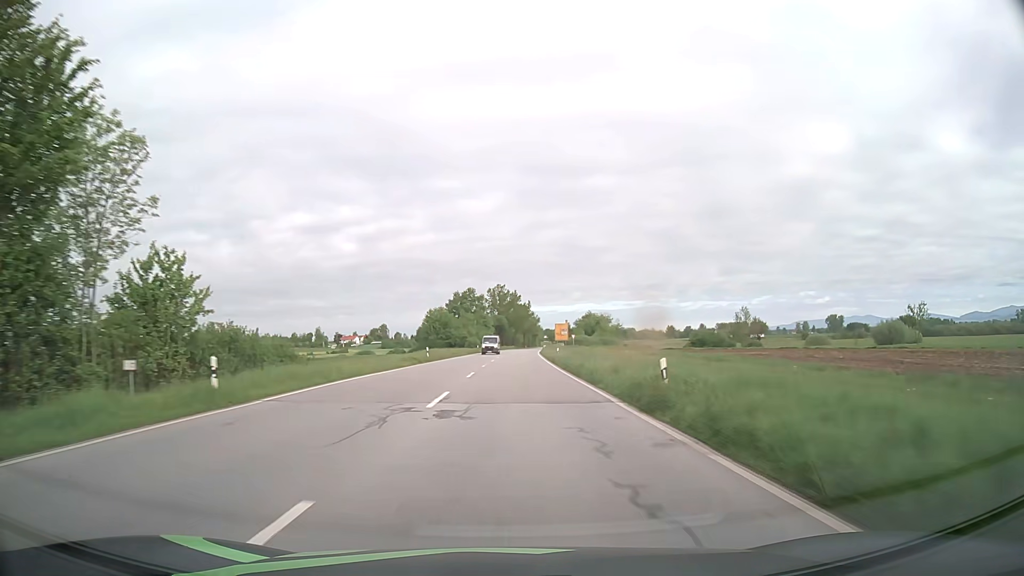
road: primary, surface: asphalt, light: Day
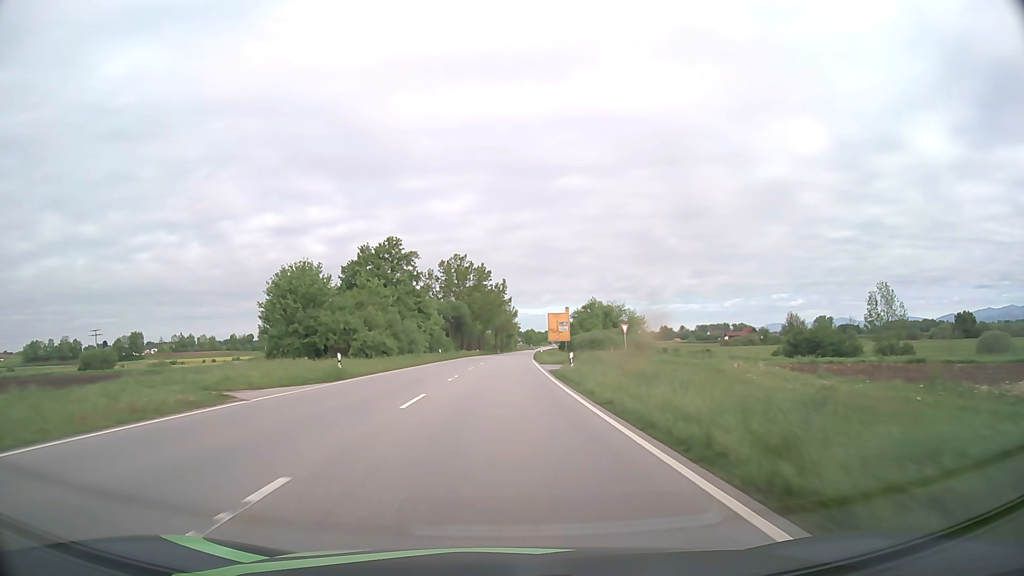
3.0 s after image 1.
(+1.5, +72.1) m; +2°
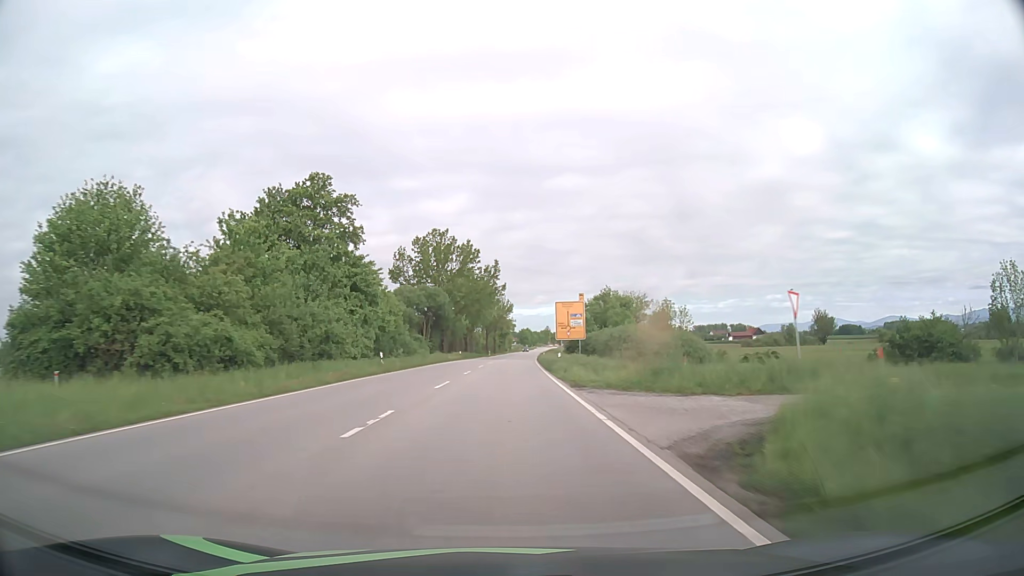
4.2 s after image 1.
(+0.1, +28.6) m; 0°
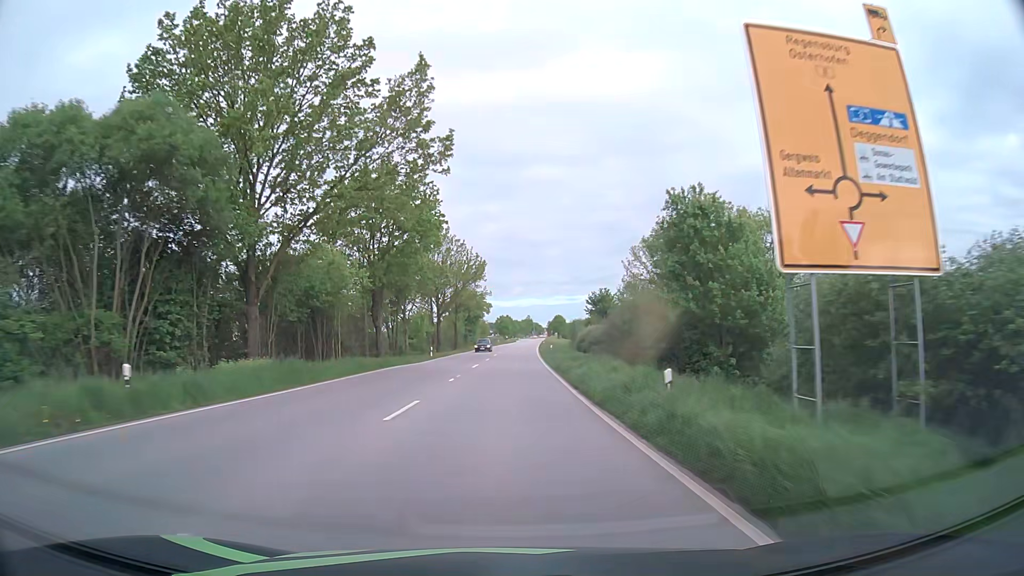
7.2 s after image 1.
(+1.3, +69.2) m; +2°
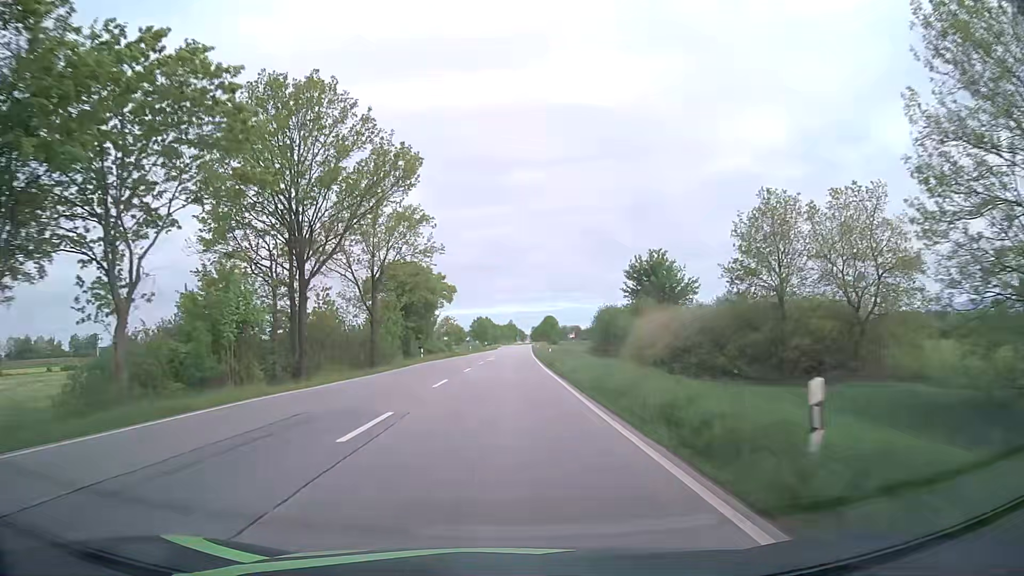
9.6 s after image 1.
(+0.8, +51.5) m; +2°
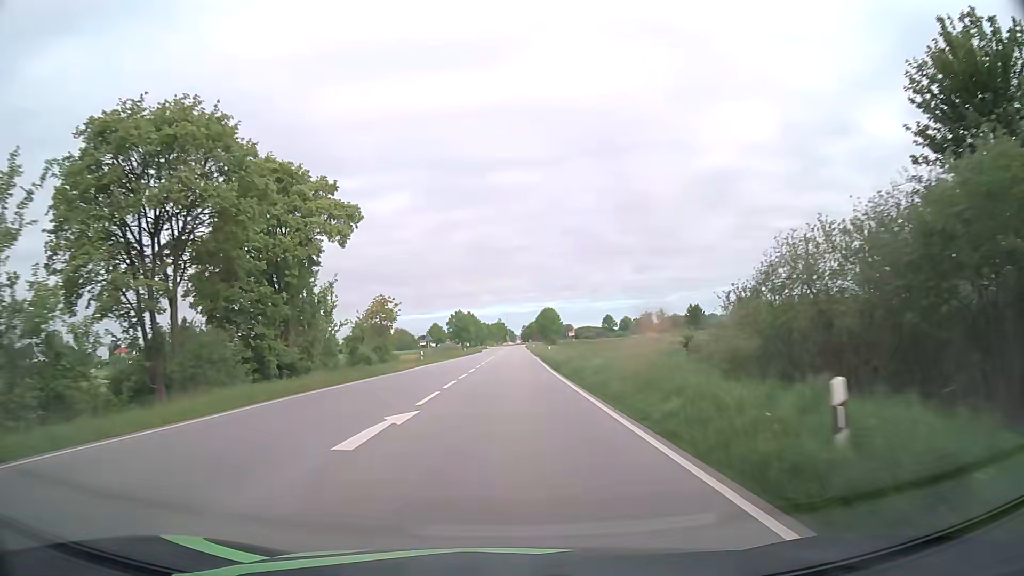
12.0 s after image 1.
(+0.3, +47.8) m; +1°
(0, +10) (0, +20) (0, +30) (+1, +40) (+1, +50) (+1, +60) (+1, +70) (+1, +80) (+2, +90) (+2, +100) m
